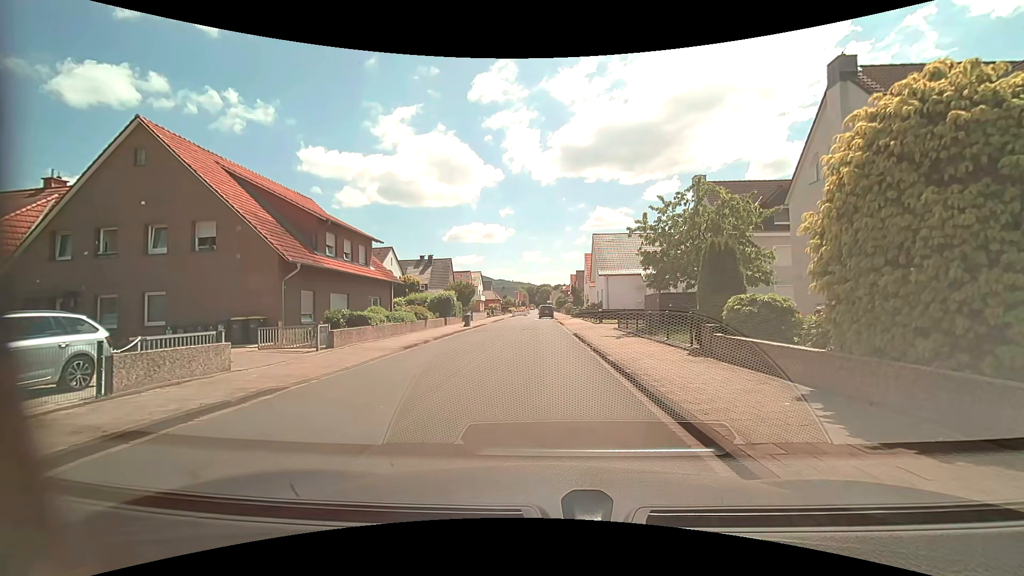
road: residential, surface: asphalt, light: Day
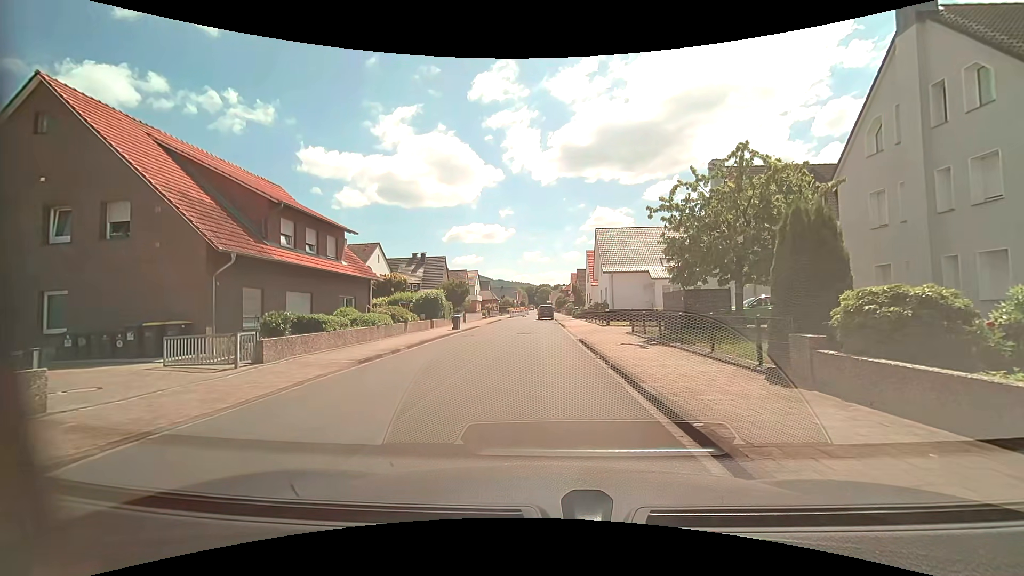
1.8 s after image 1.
(0.0, +4.5) m; 0°
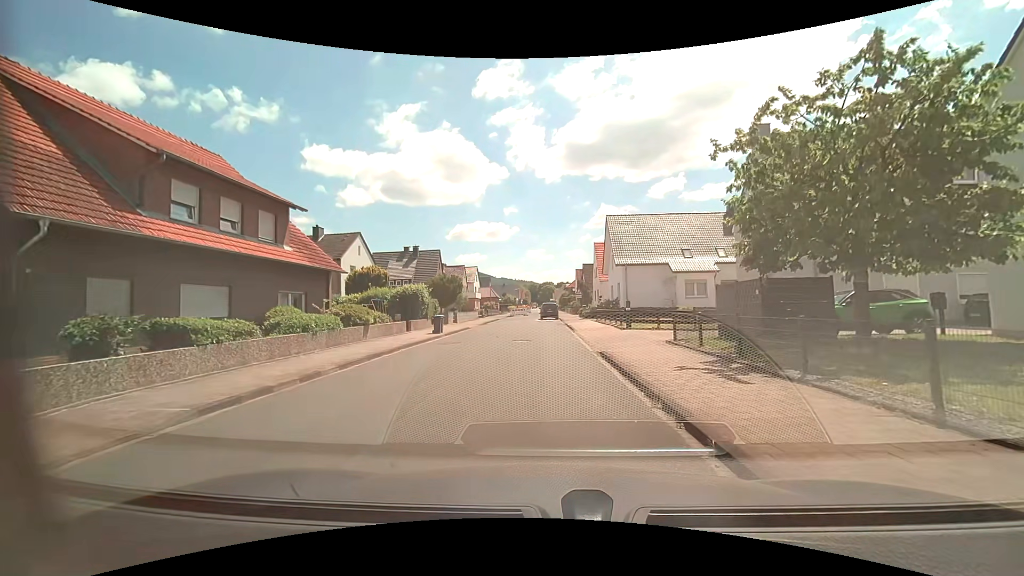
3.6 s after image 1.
(-0.1, +6.7) m; -1°
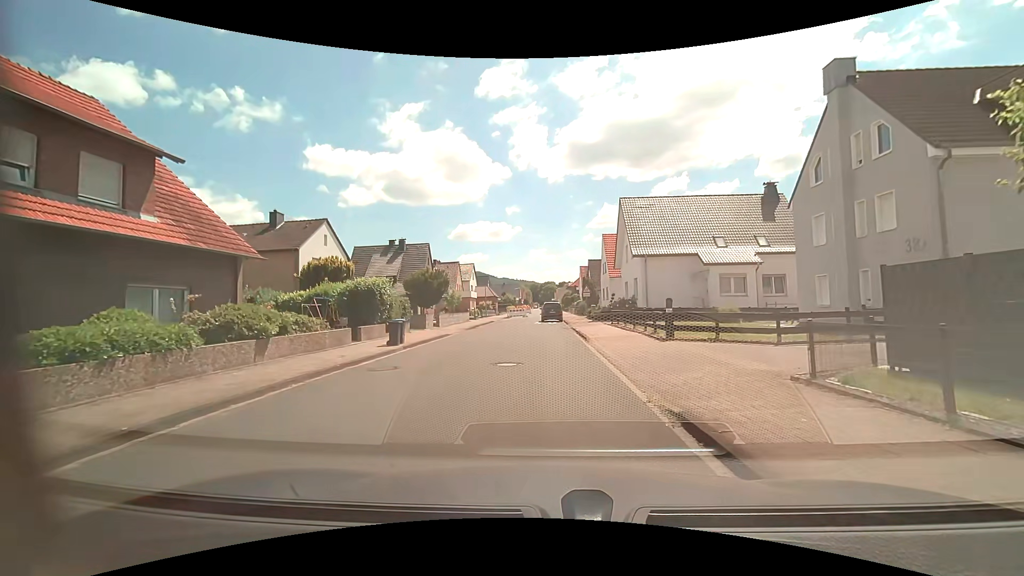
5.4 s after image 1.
(0.0, +7.8) m; +1°
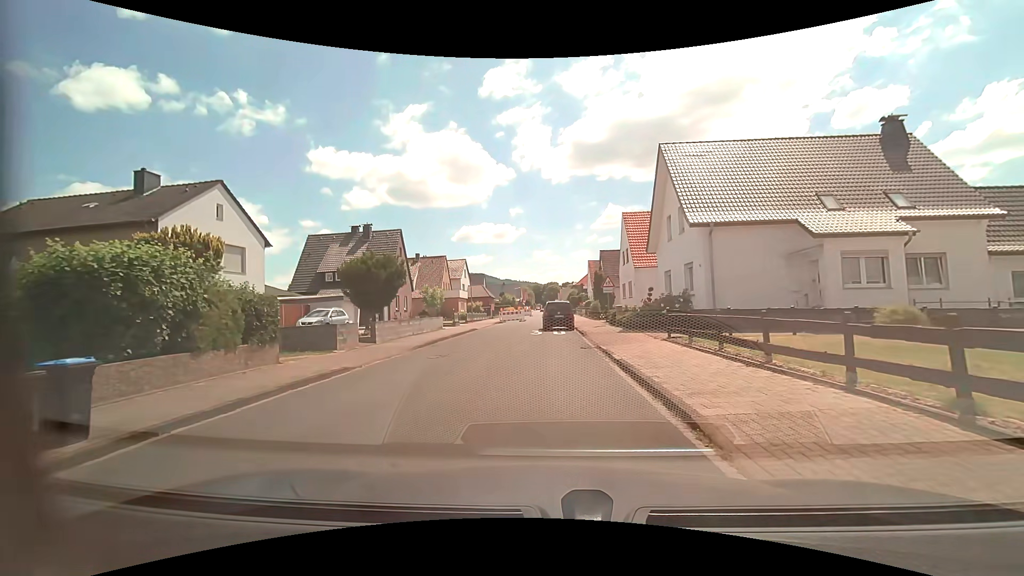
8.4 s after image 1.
(-0.2, +13.5) m; -2°
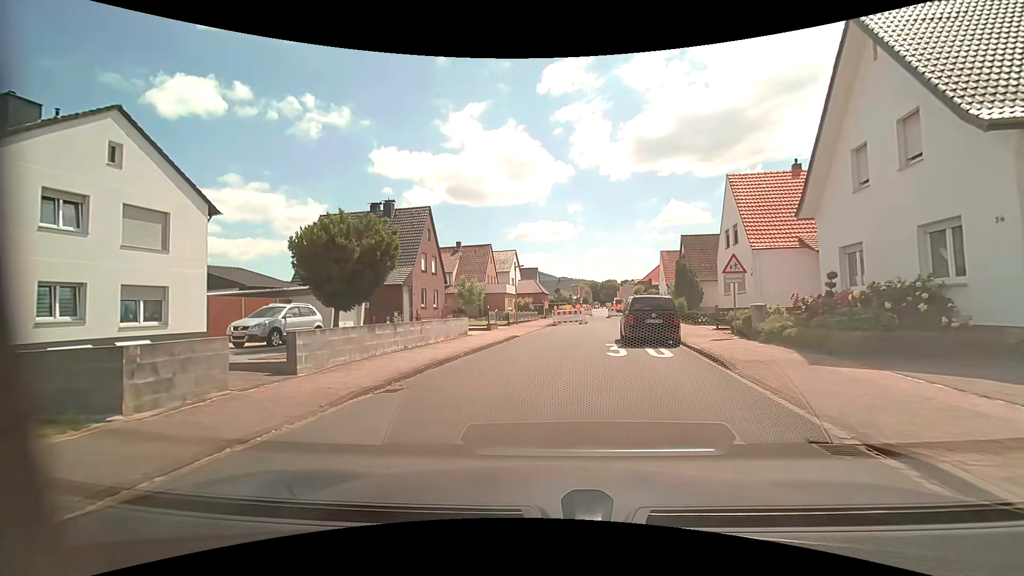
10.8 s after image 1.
(-0.4, +11.3) m; -5°
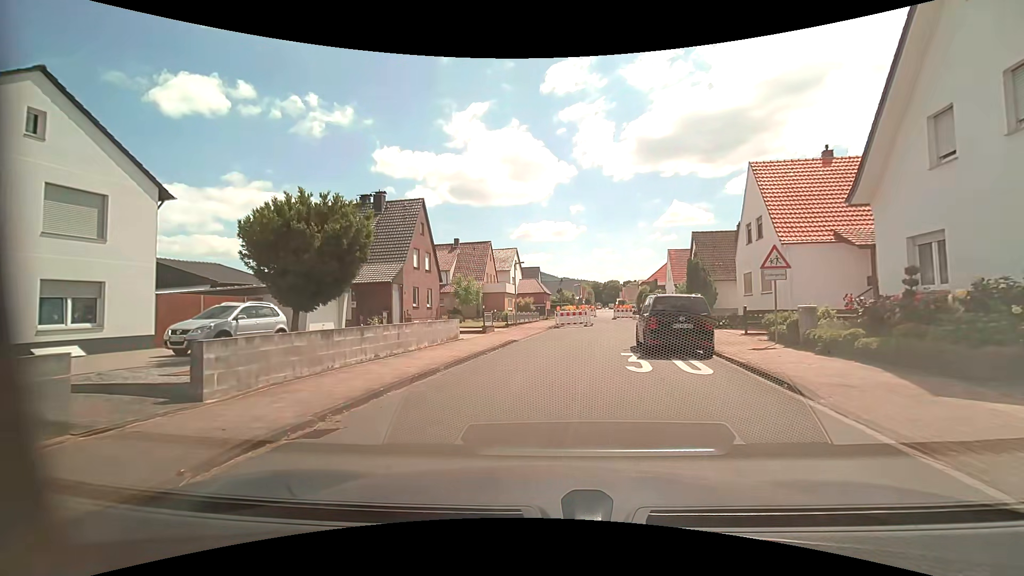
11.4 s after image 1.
(0.0, +3.0) m; -1°
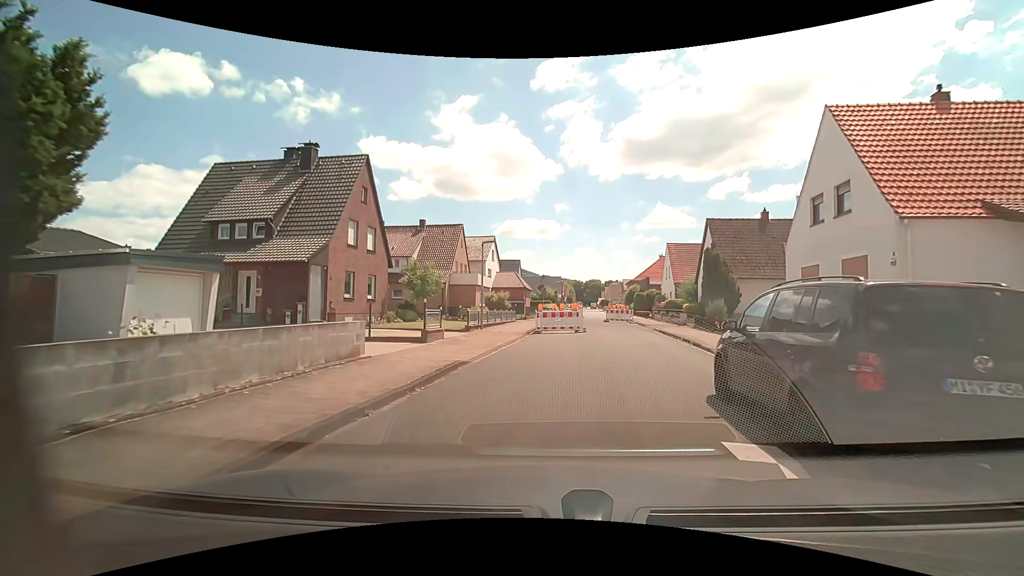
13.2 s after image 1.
(0.0, +9.2) m; +3°
(+1, +10) (+3, +20) (+4, +30) (+3, +40) (+4, +49) (+6, +59) (+7, +69) (+7, +79) (+8, +89) (+9, +99) m
